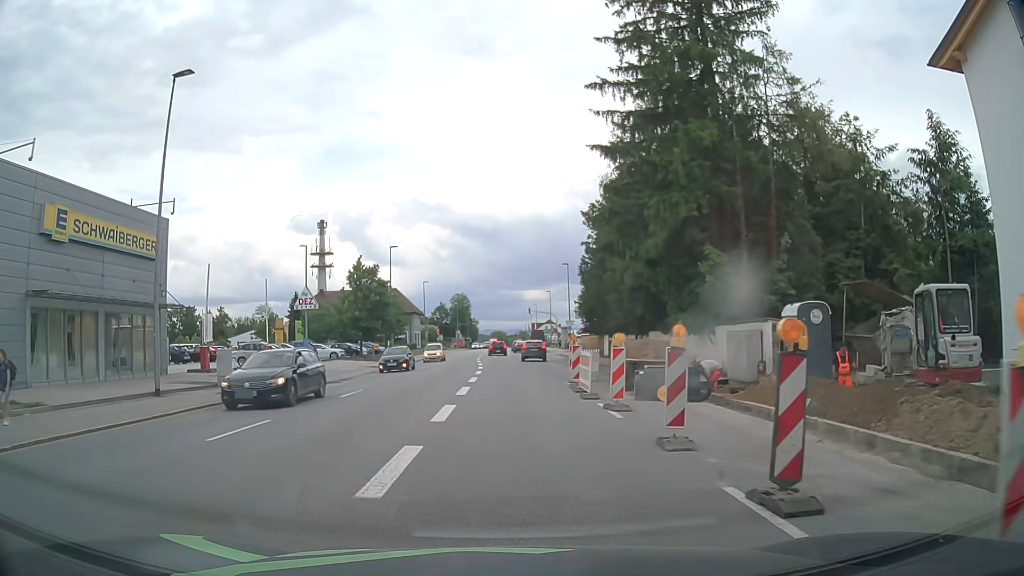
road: tertiary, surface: asphalt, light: Day
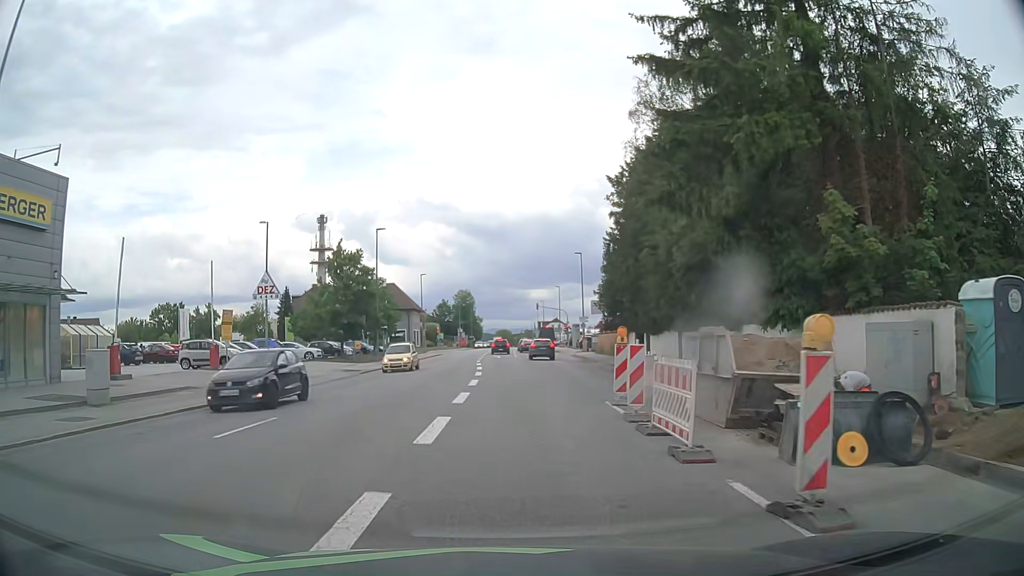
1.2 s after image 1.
(-0.1, +8.9) m; -1°
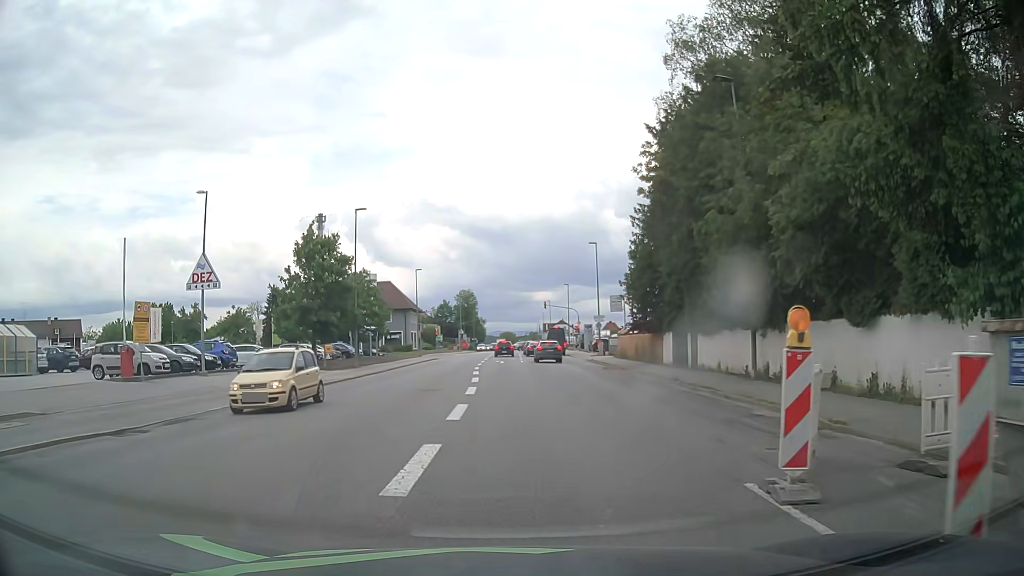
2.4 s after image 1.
(0.0, +8.9) m; 0°
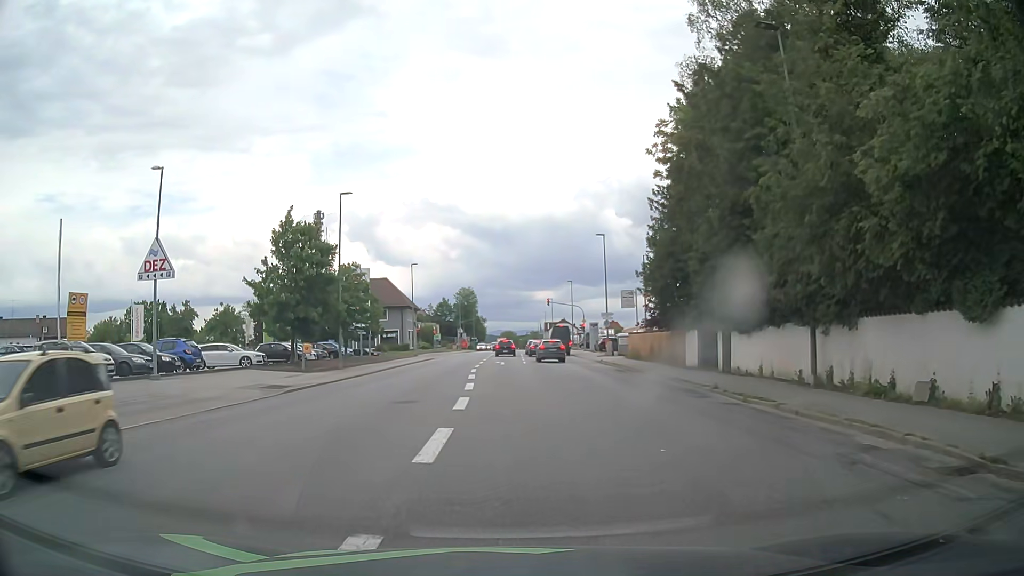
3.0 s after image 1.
(0.0, +4.5) m; 0°
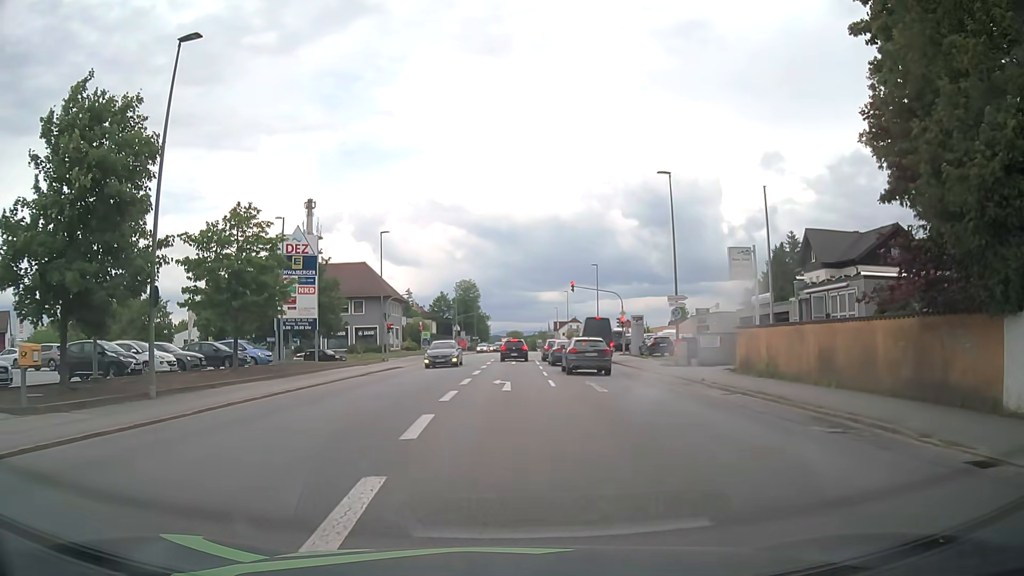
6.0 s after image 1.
(-0.1, +22.1) m; -1°
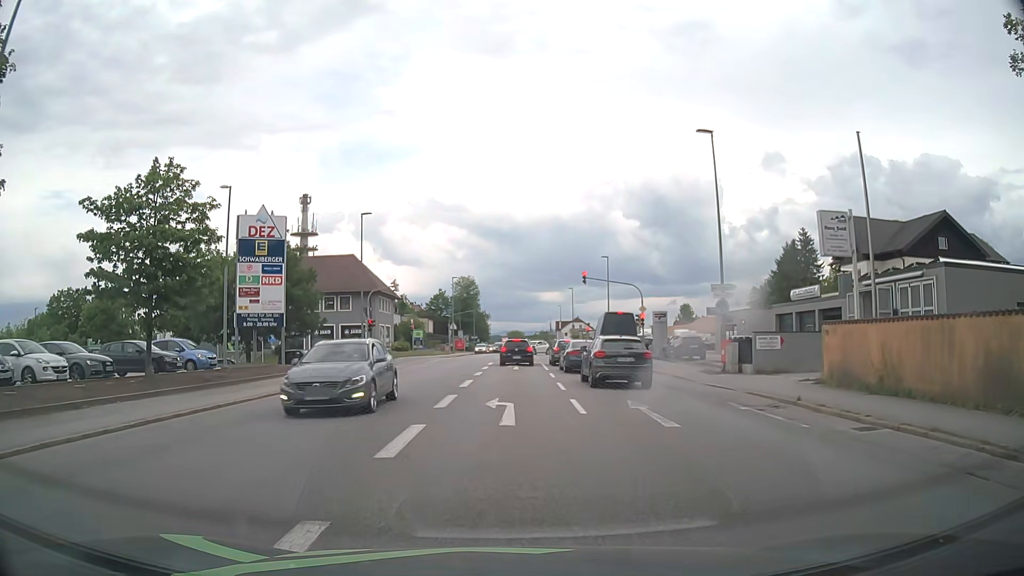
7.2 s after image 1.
(0.0, +7.6) m; +1°
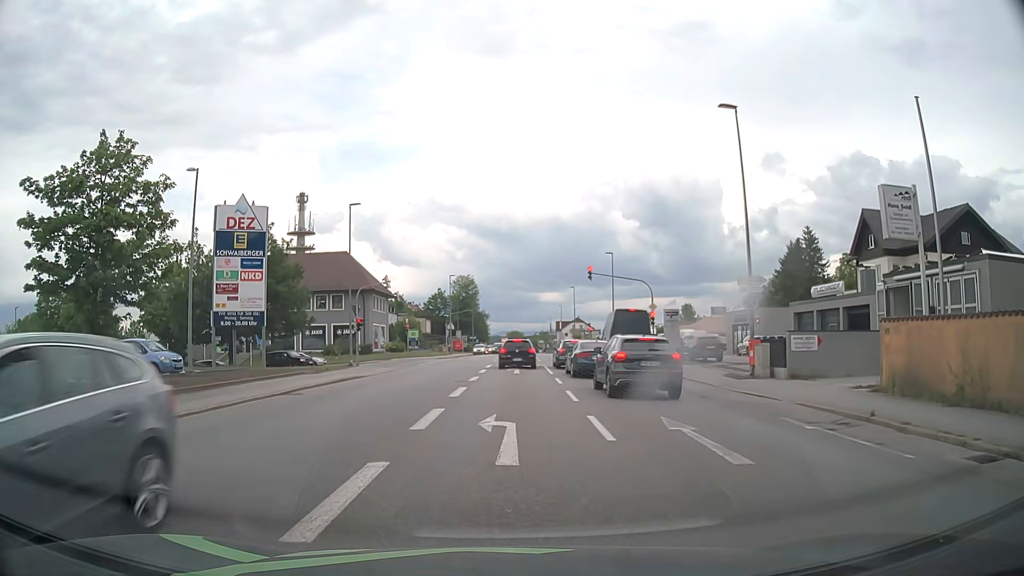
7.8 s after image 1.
(0.0, +3.4) m; 0°
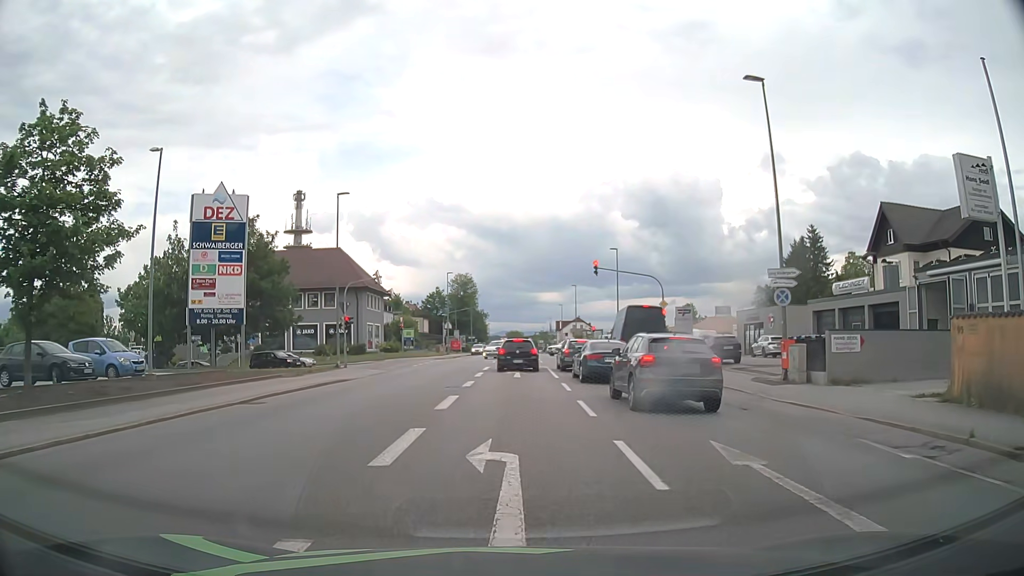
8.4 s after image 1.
(0.0, +3.1) m; -1°
